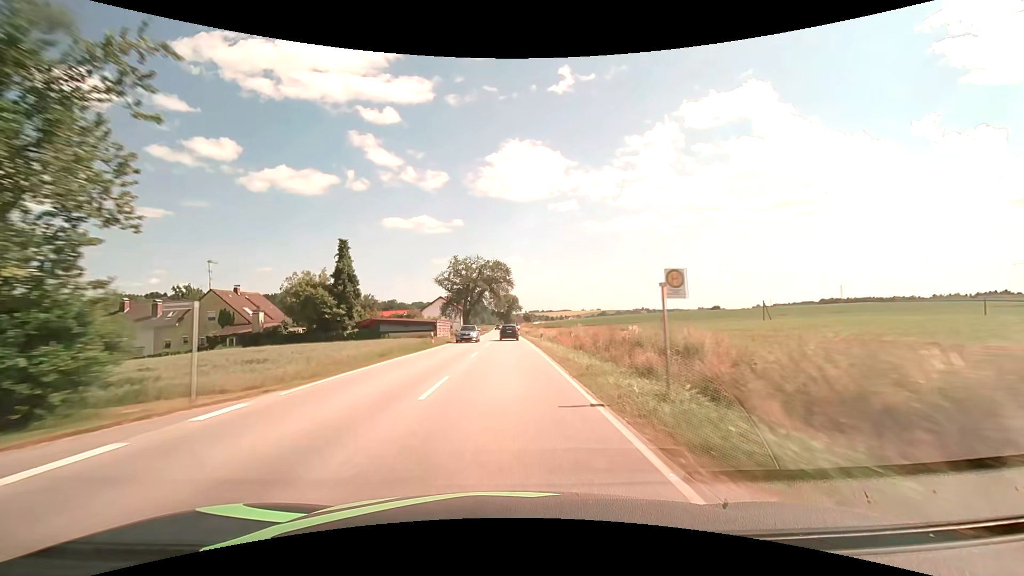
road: secondary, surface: asphalt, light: Day
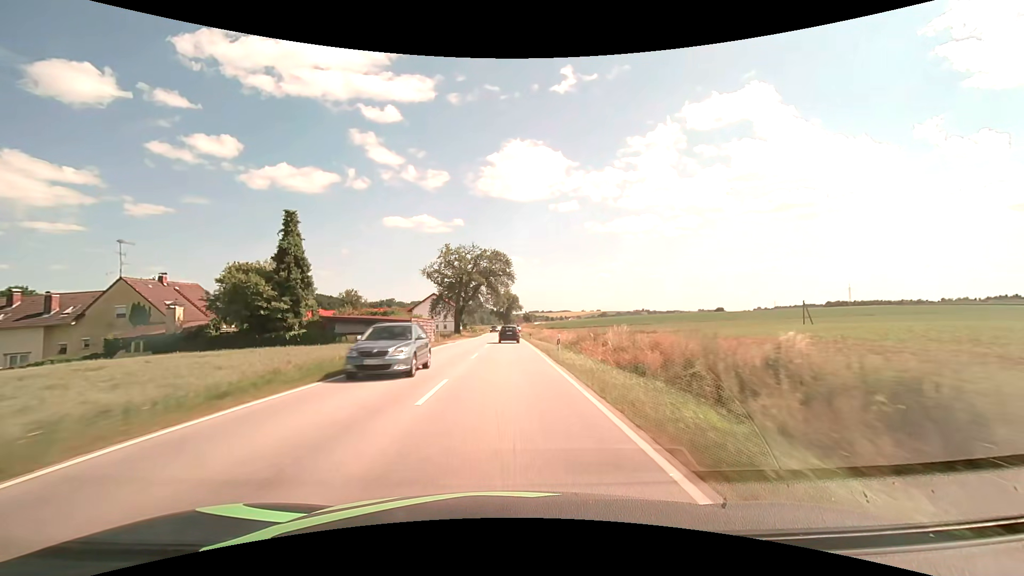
(0.0, +12.3) m; 0°
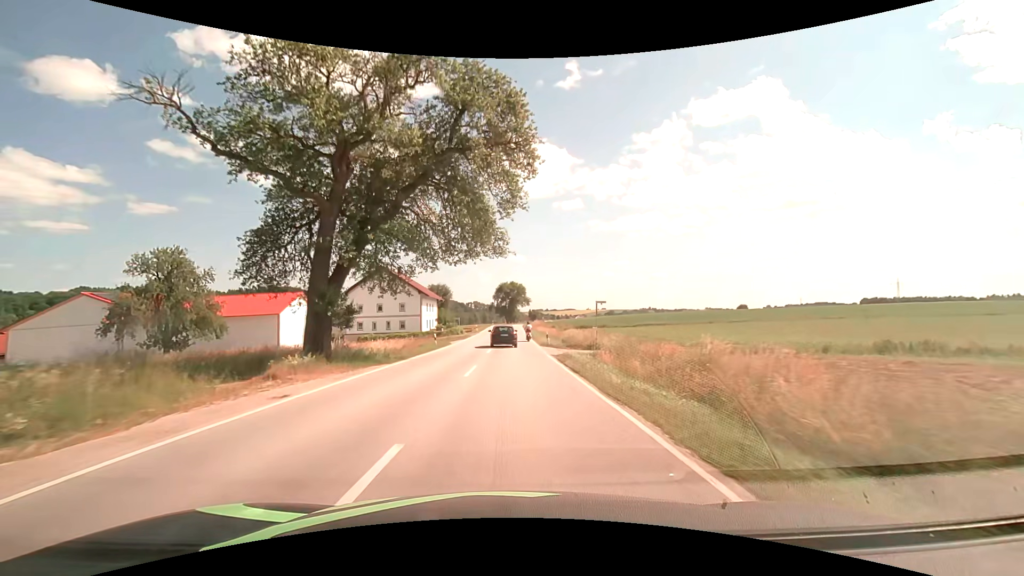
(-0.1, +54.2) m; 0°
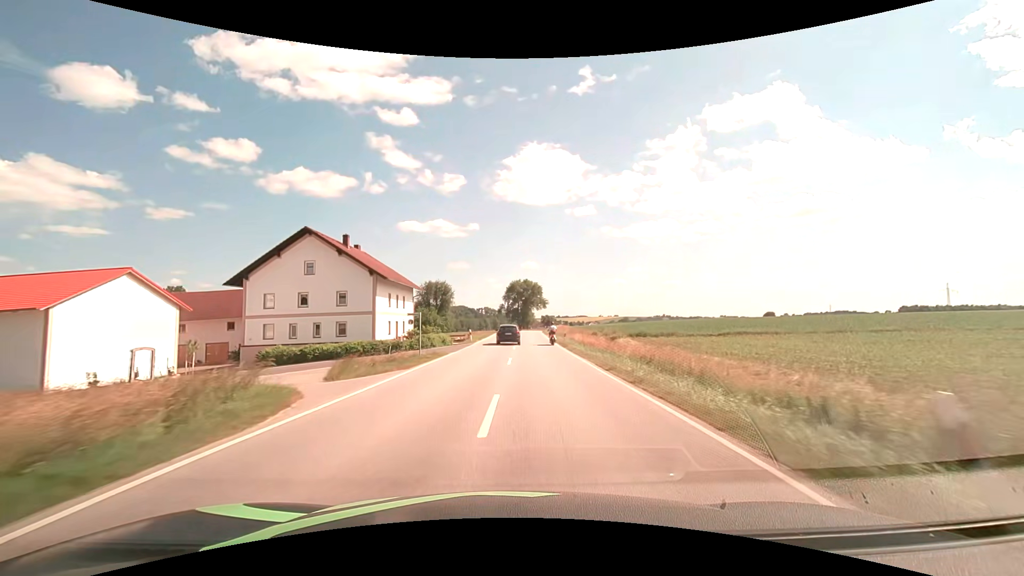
(-0.4, +31.4) m; -1°
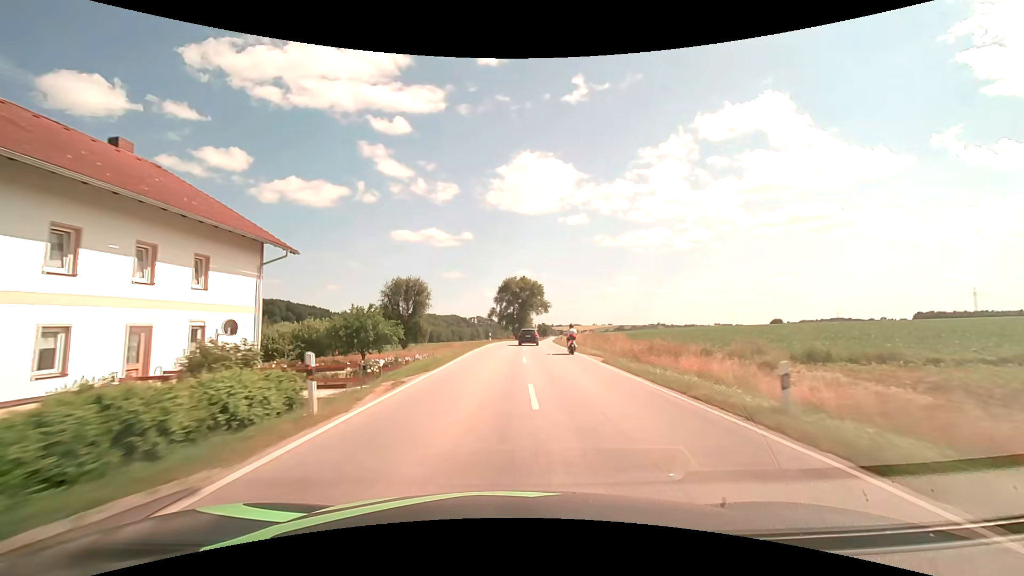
(+0.2, +33.8) m; +1°
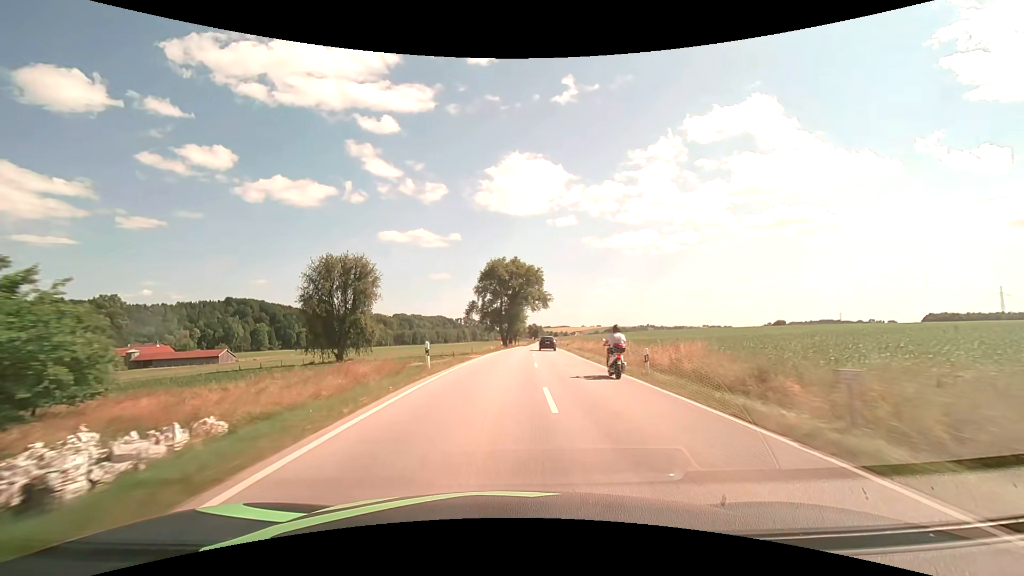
(+0.5, +36.5) m; +1°
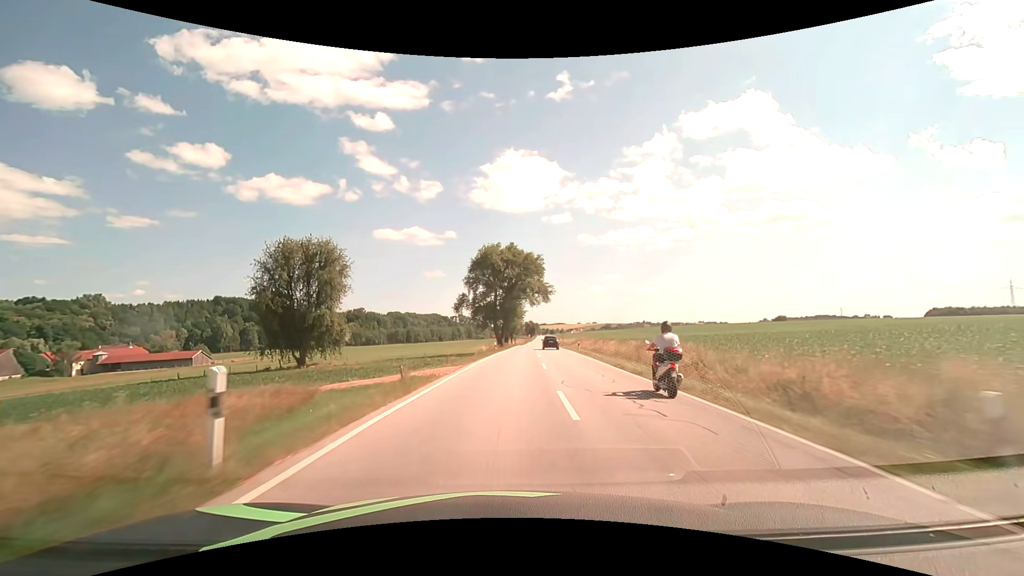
(+0.1, +12.7) m; +1°
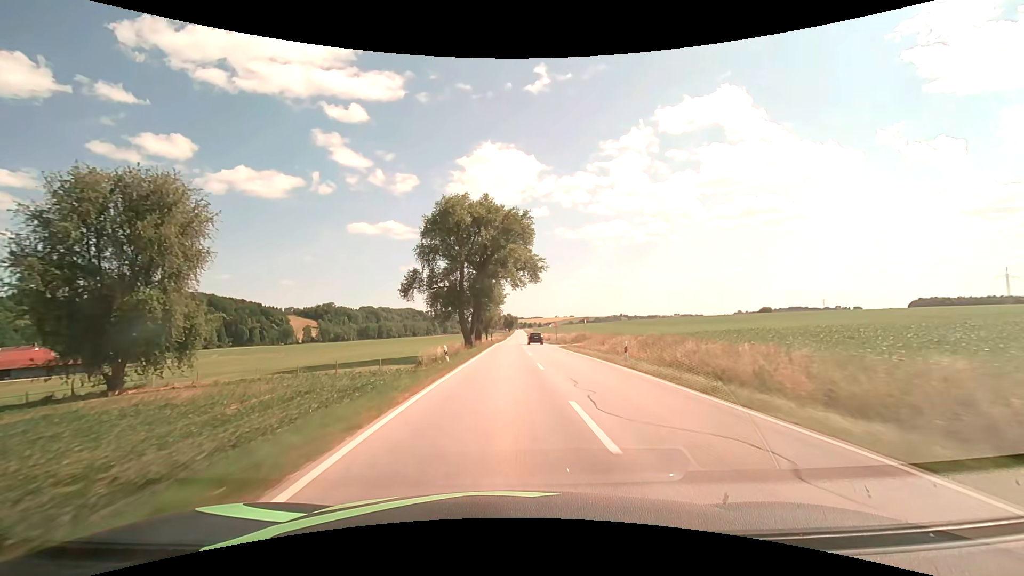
(+0.5, +26.3) m; +2°
(0, +10) (0, +20) (+1, +30) (+1, +40) (+2, +50) (+2, +60) (+3, +70) (+3, +80) (+4, +90) (+4, +100) m
